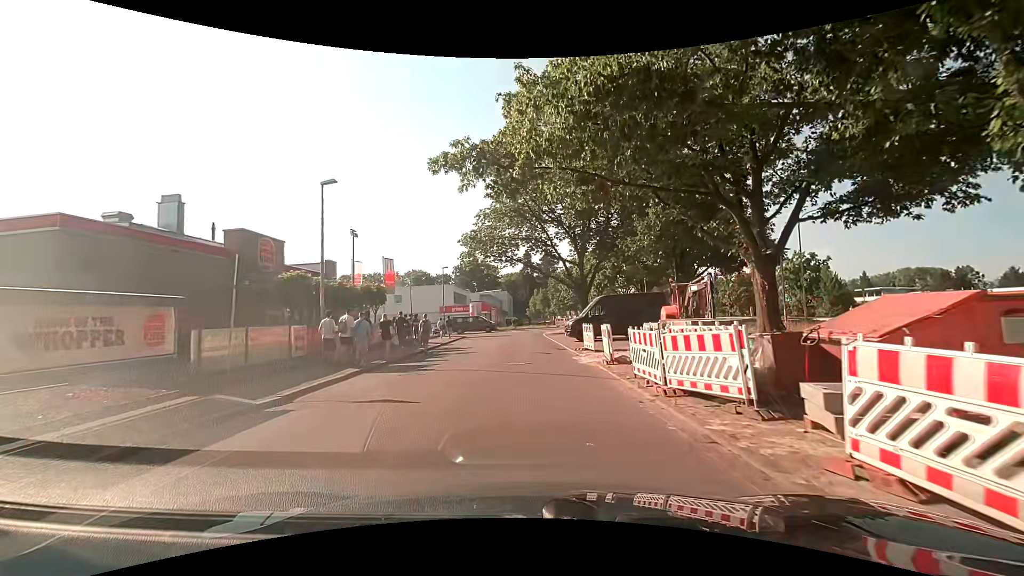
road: unclassified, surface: asphalt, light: Day
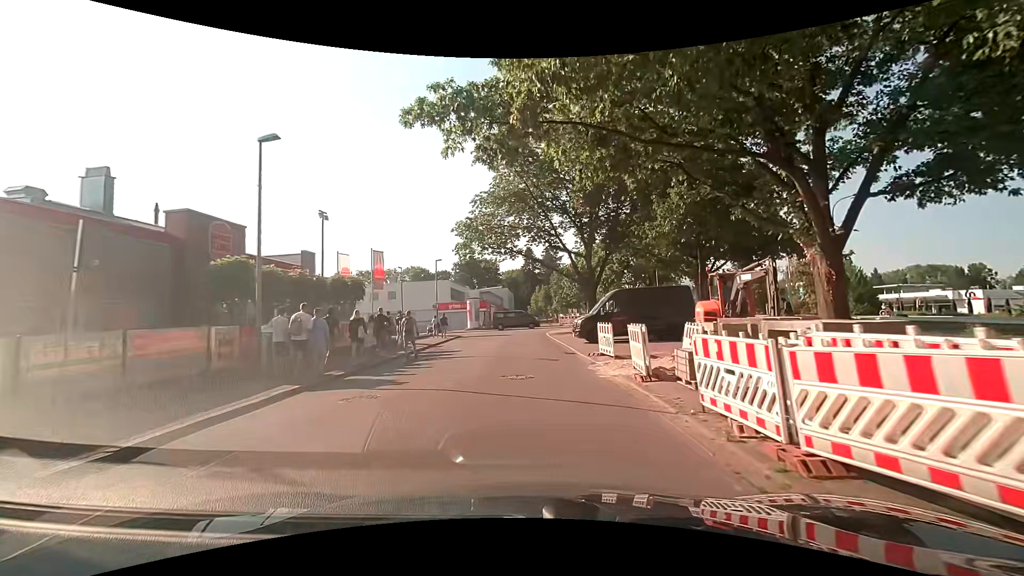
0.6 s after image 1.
(0.0, +4.2) m; 0°
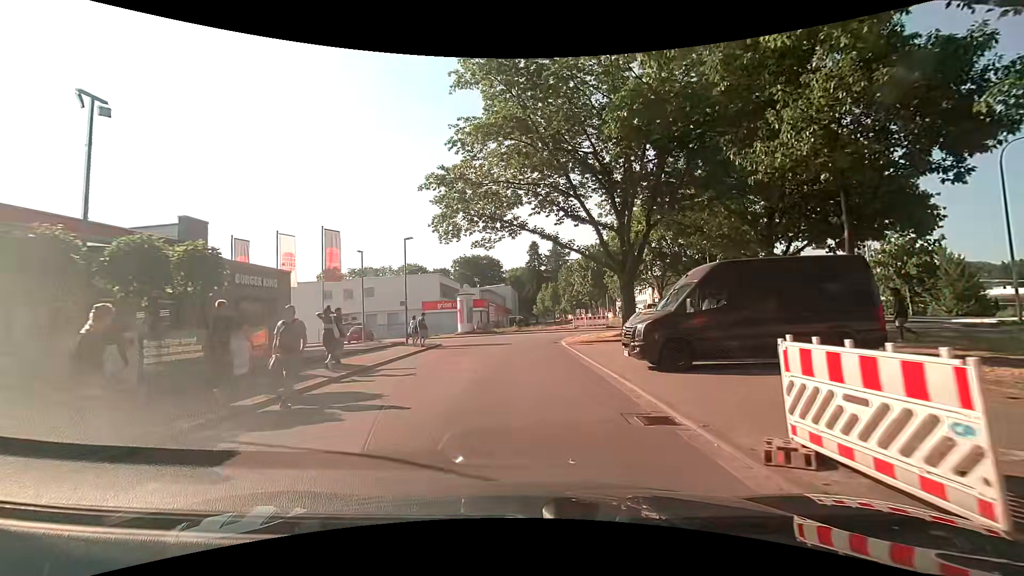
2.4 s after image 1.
(0.0, +12.3) m; 0°
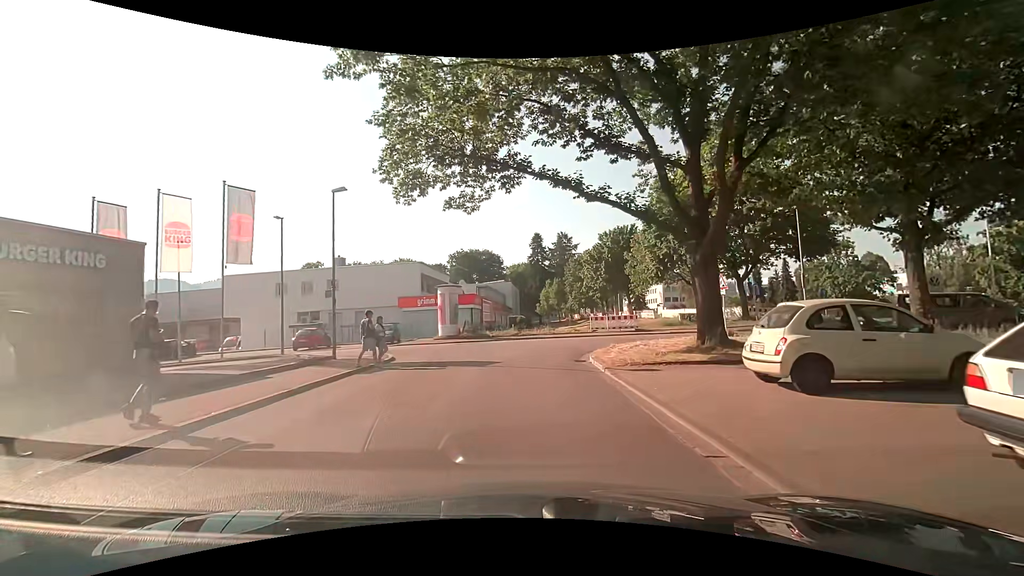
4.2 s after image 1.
(-0.1, +11.4) m; 0°
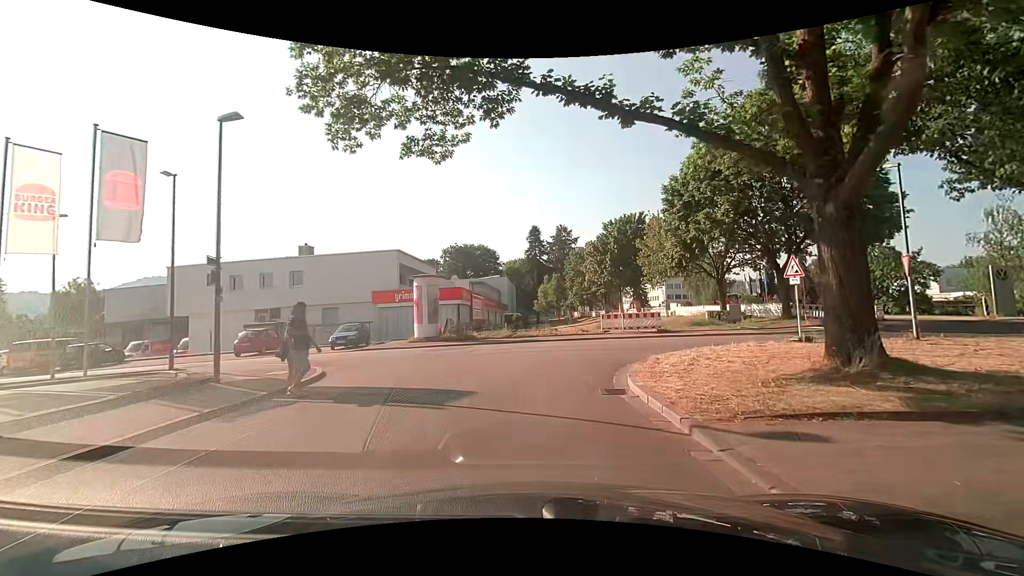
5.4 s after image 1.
(0.0, +6.7) m; 0°
